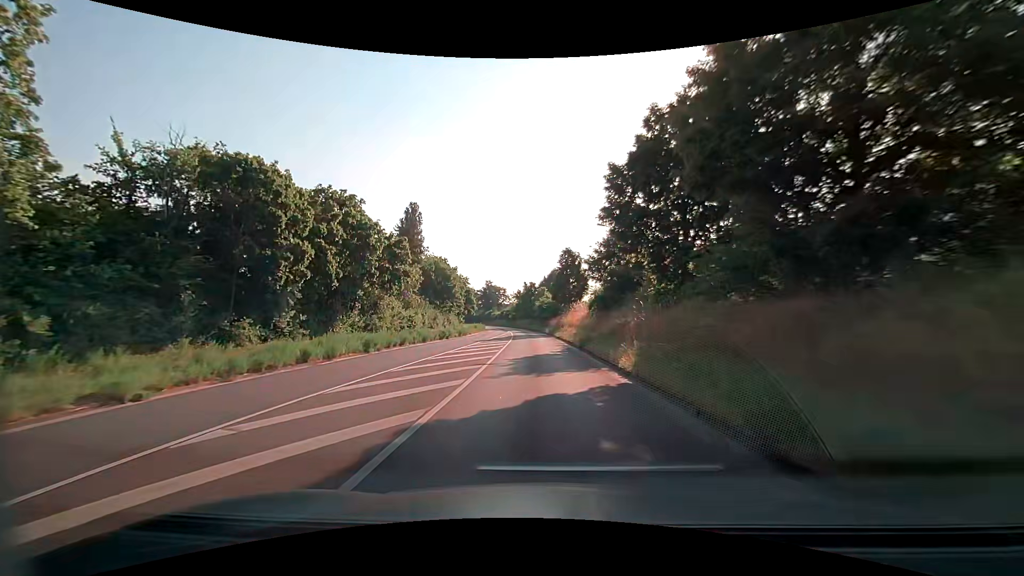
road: secondary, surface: asphalt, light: Day
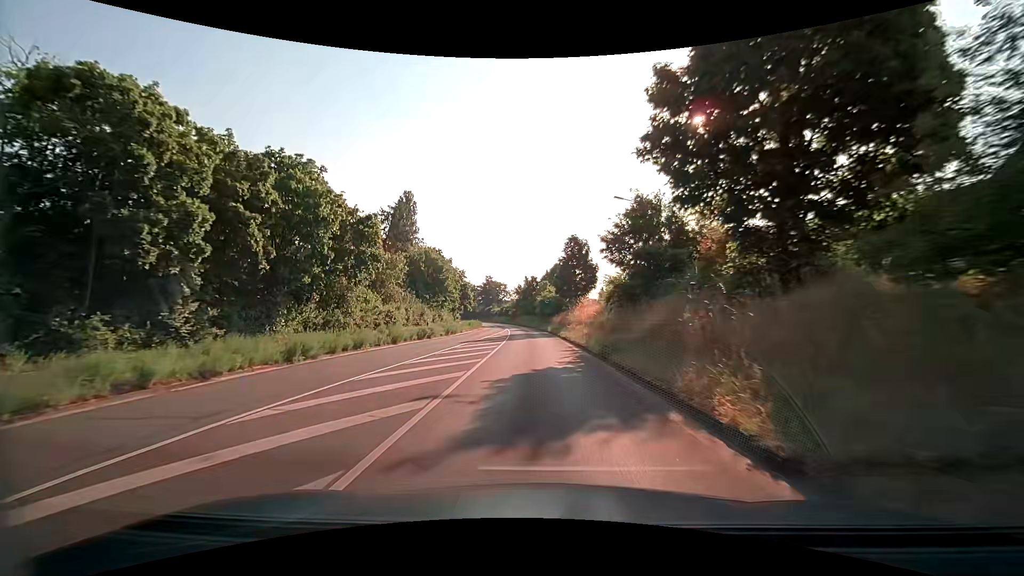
(0.0, +7.6) m; 0°
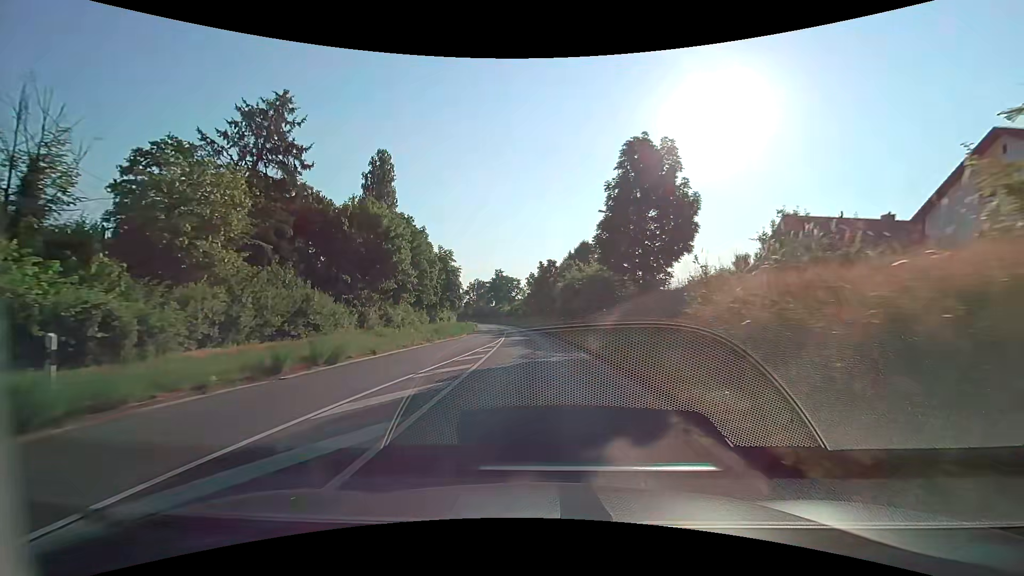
(-0.6, +30.6) m; -2°
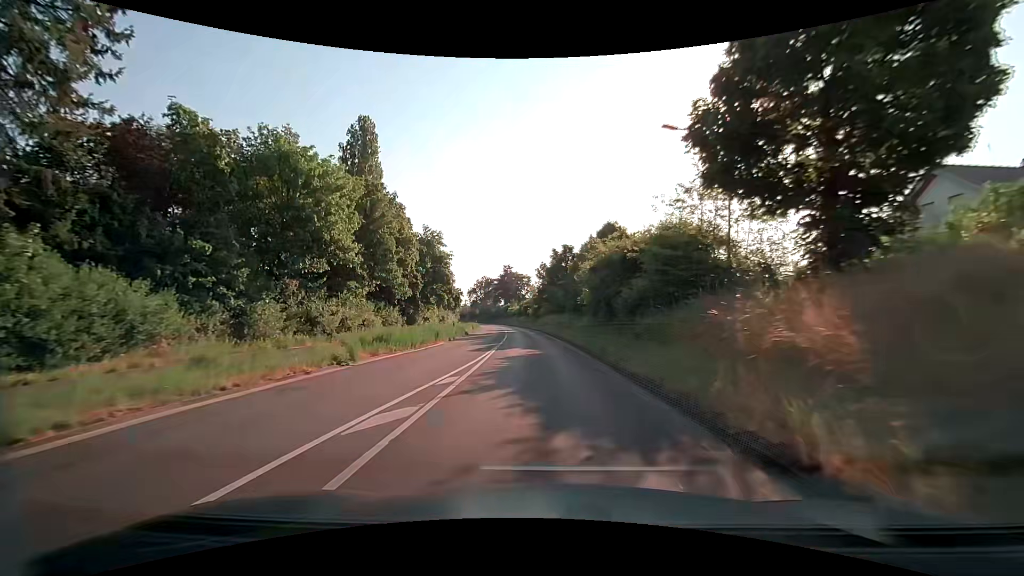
(-0.2, +15.3) m; -1°
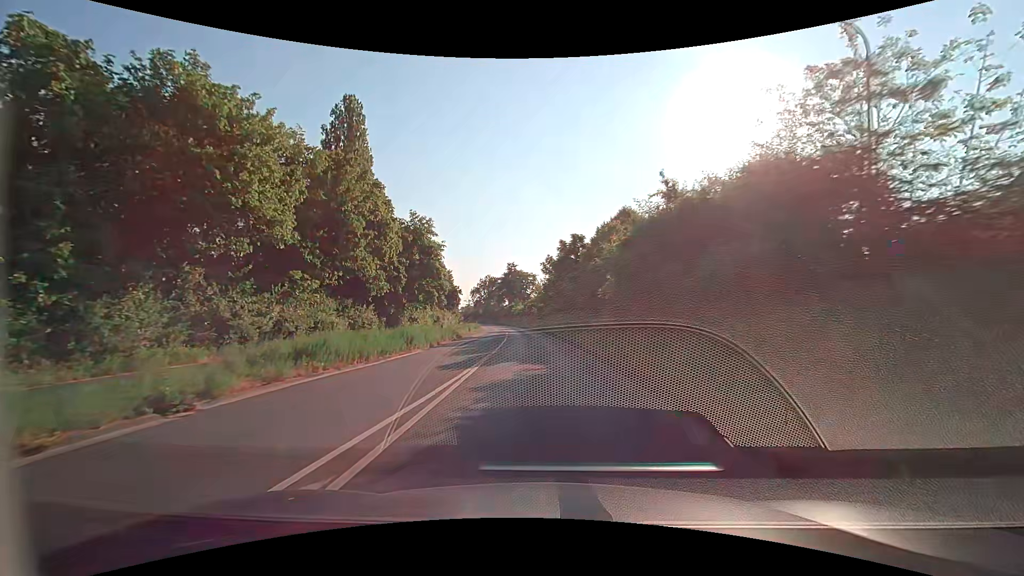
(-0.1, +7.6) m; -1°
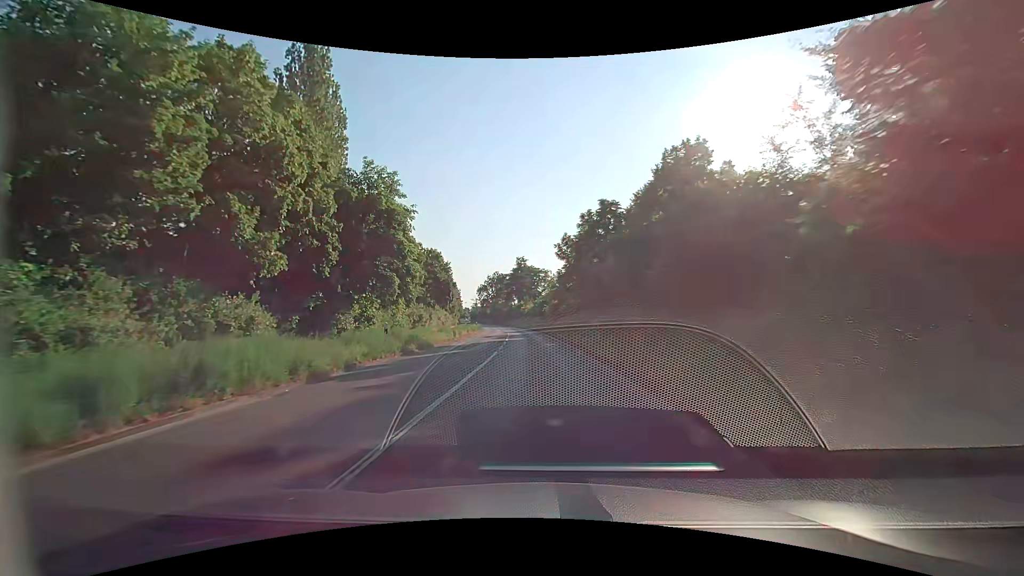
(-0.2, +15.3) m; -1°
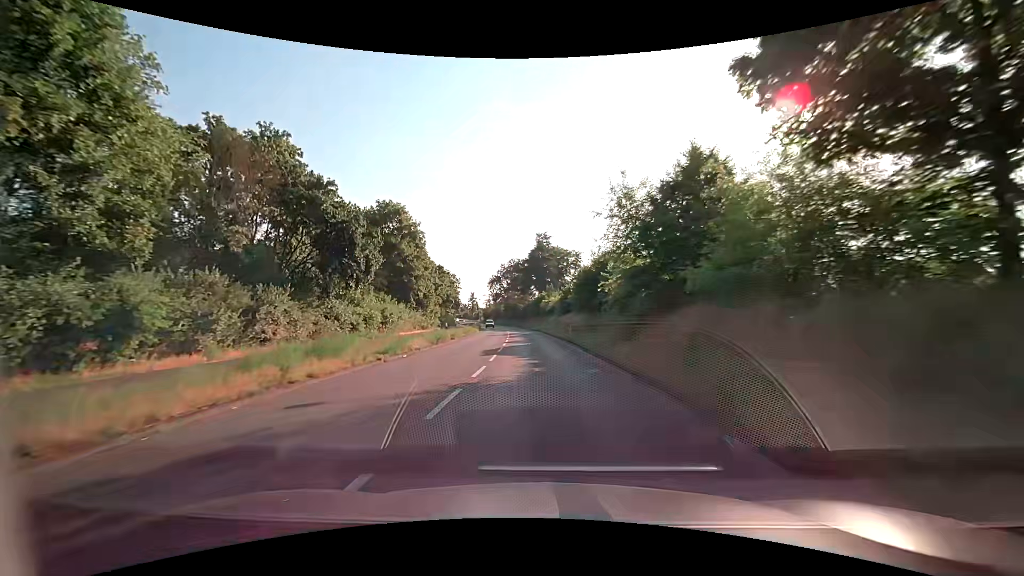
(-1.3, +38.1) m; -3°
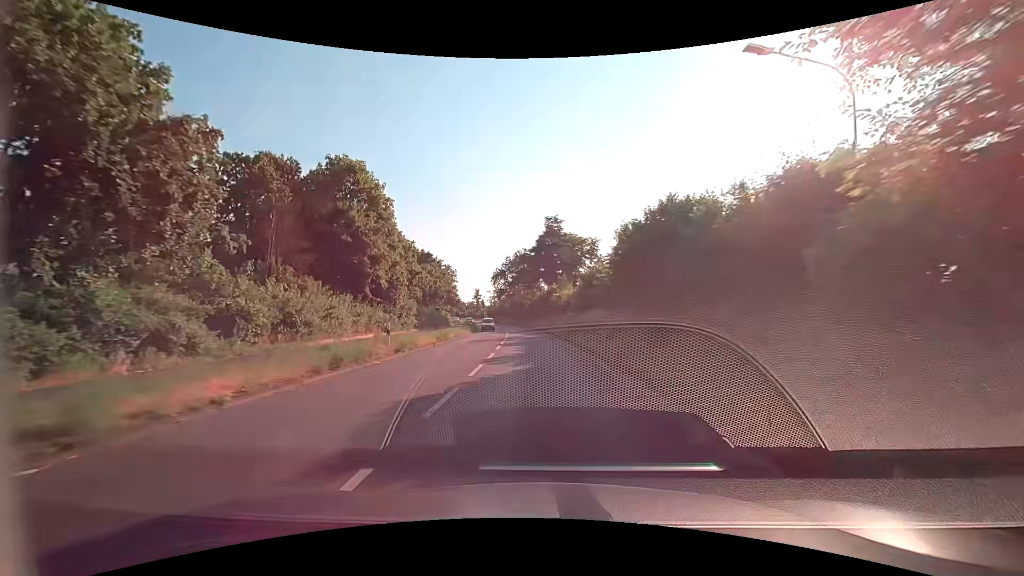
(-0.2, +15.3) m; -1°
(0, +10) (0, +20) (-1, +30) (-1, +40) (-2, +50) (-3, +60) (-4, +70) (-5, +80) (-7, +90) (-8, +100) m
